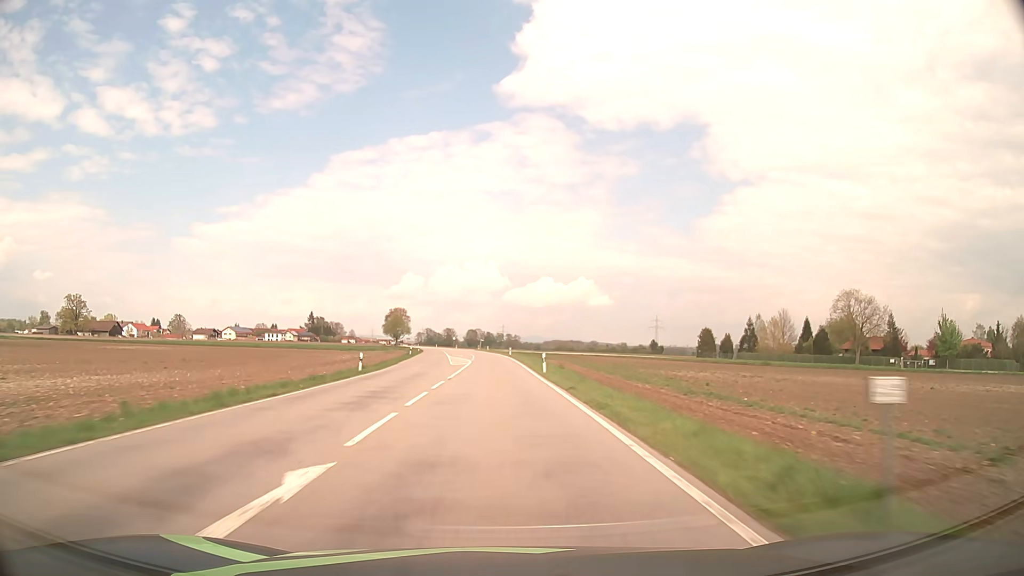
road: secondary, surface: asphalt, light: Day
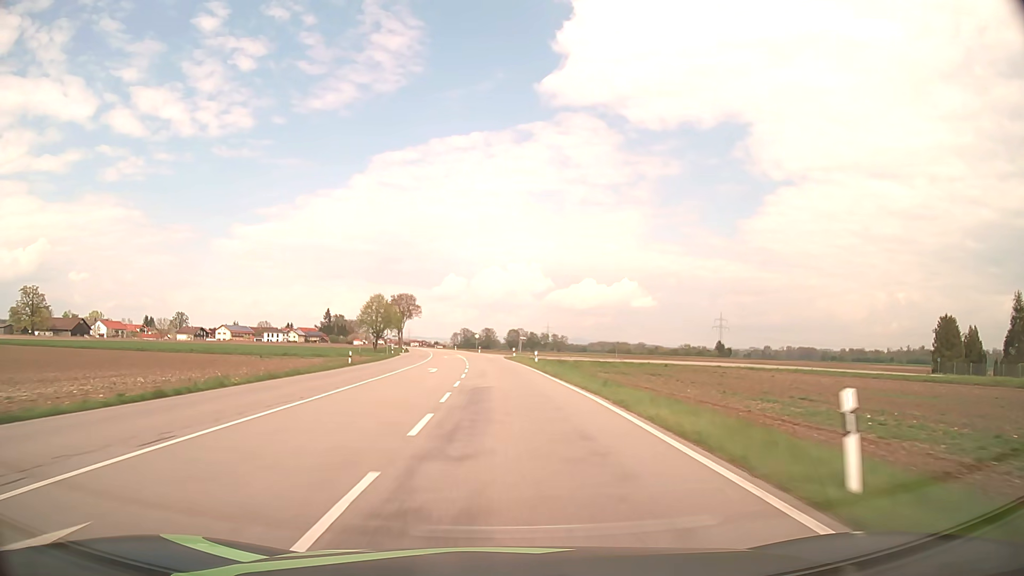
(-2.4, +78.6) m; -4°
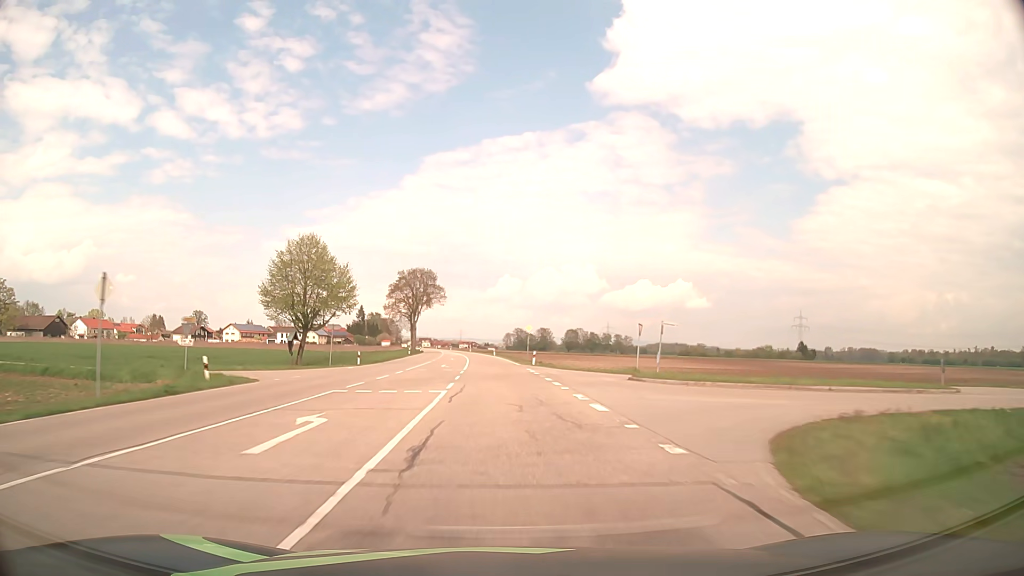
(-2.4, +63.1) m; -5°
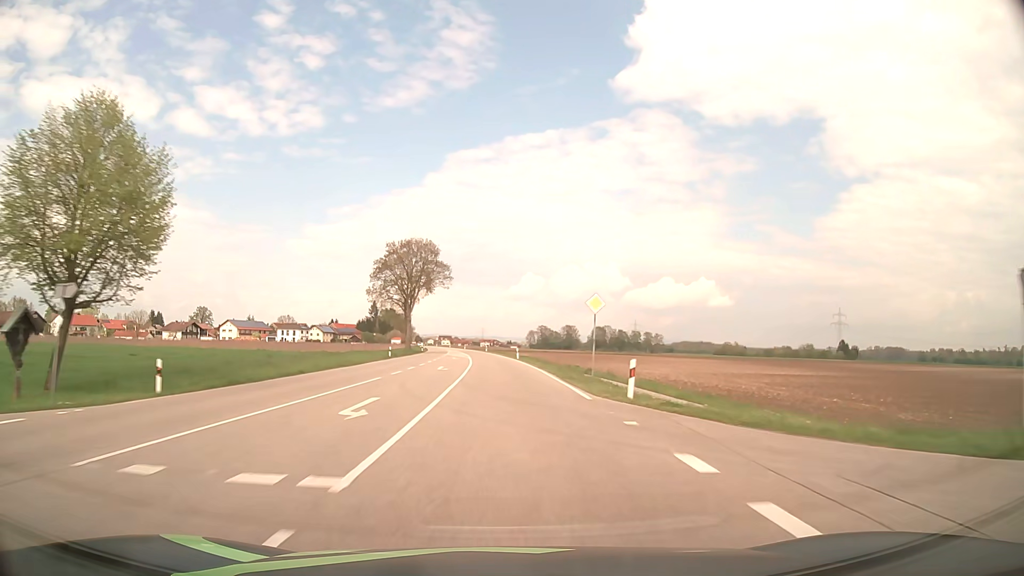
(-0.6, +31.6) m; -2°
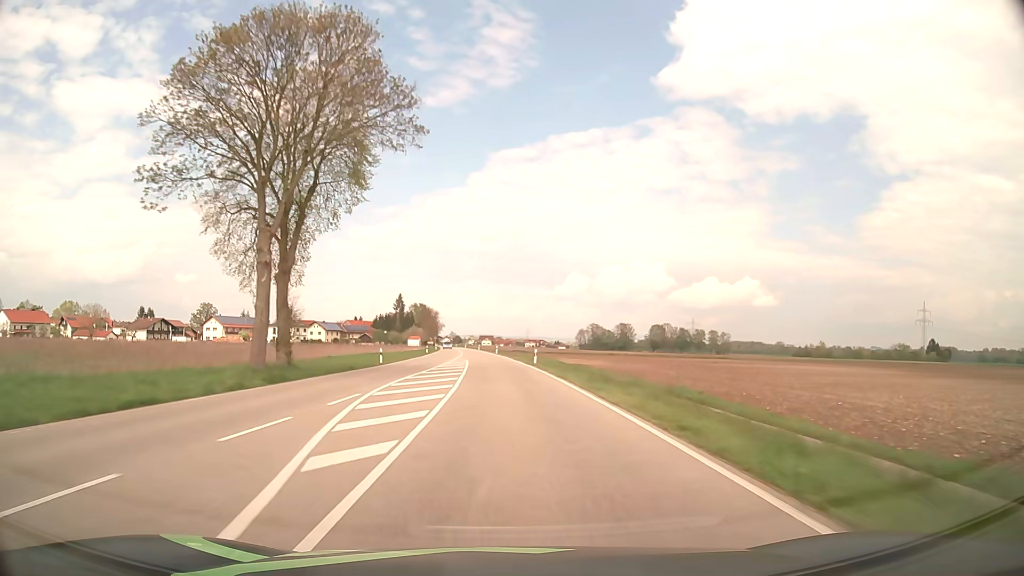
(-2.0, +63.2) m; -4°
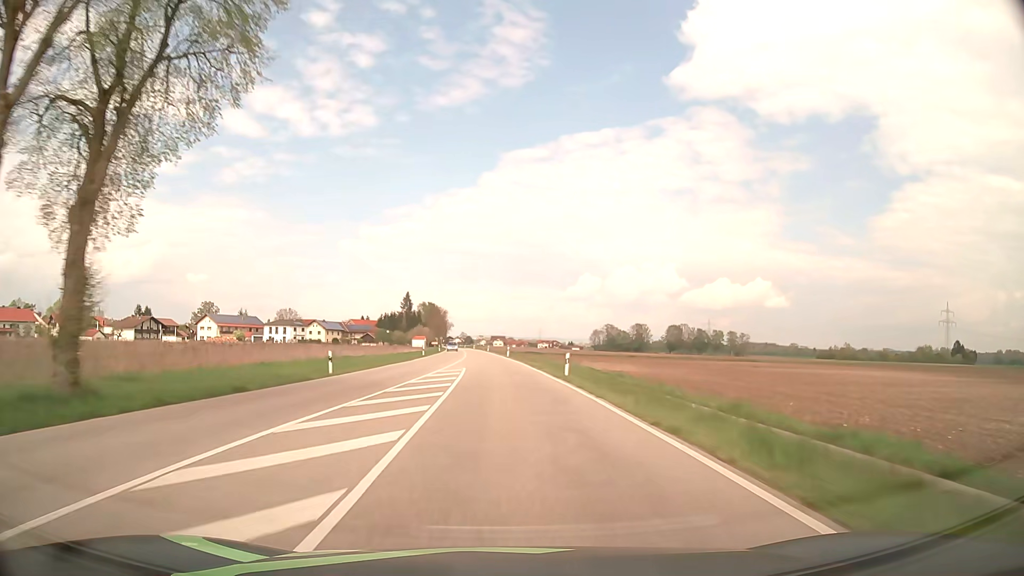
(-0.1, +15.8) m; -1°
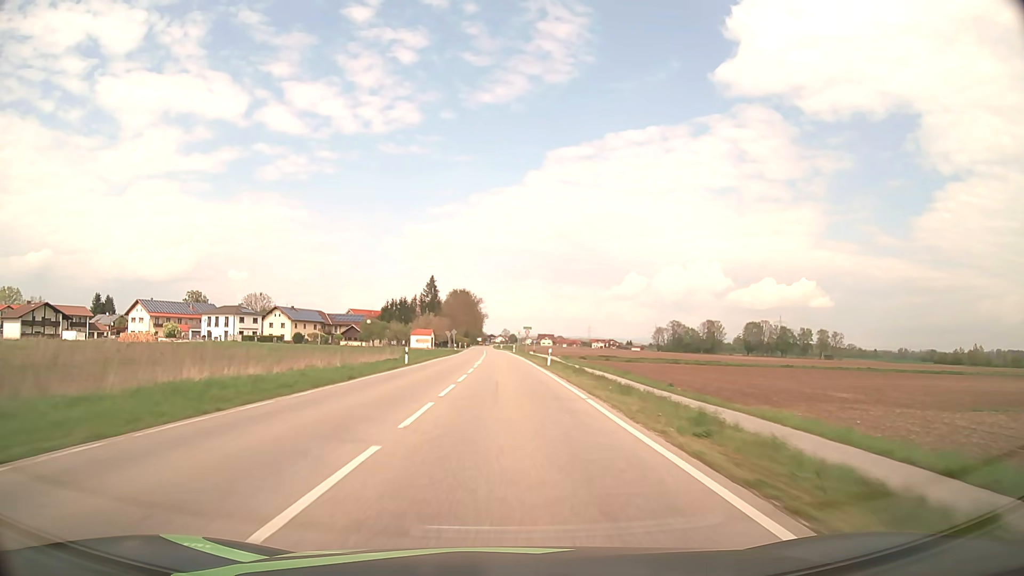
(-2.7, +77.6) m; -4°
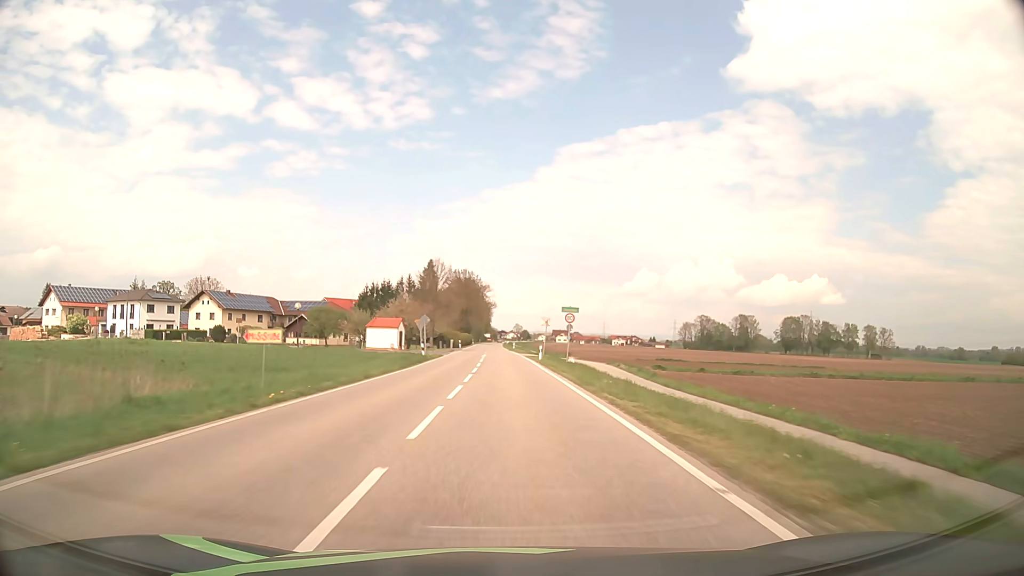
(-0.4, +43.4) m; -1°
(0, +10) (0, +20) (0, +30) (0, +40) (0, +50) (-1, +60) (-1, +70) (-1, +80) (-1, +90) (-2, +100) m
